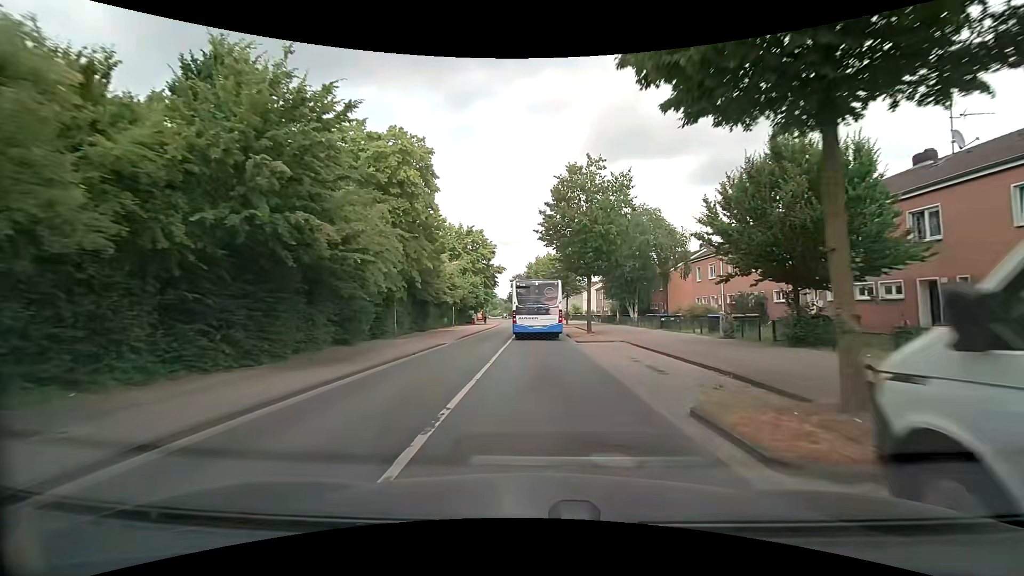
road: tertiary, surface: asphalt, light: Day
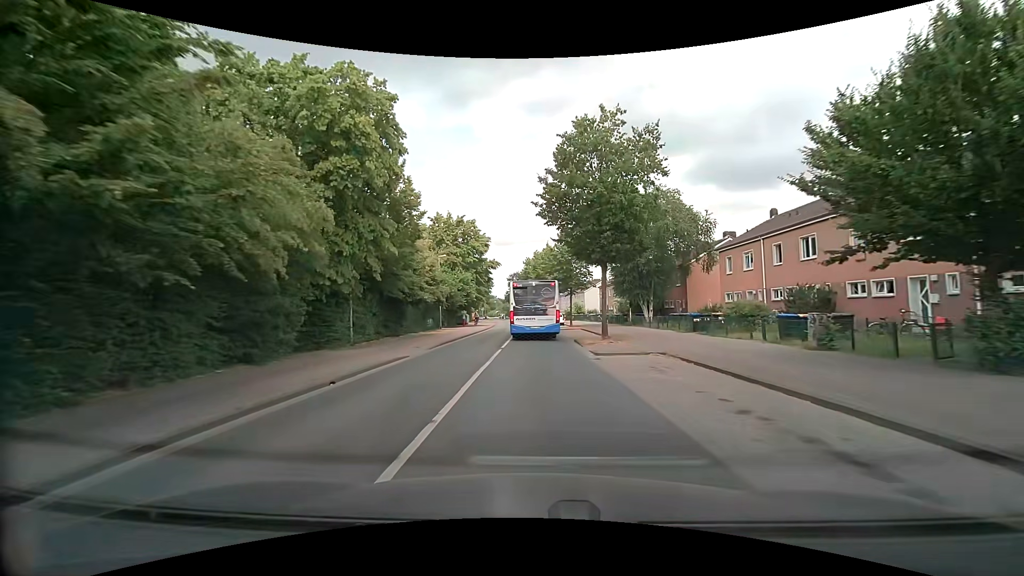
(0.0, +7.5) m; 0°
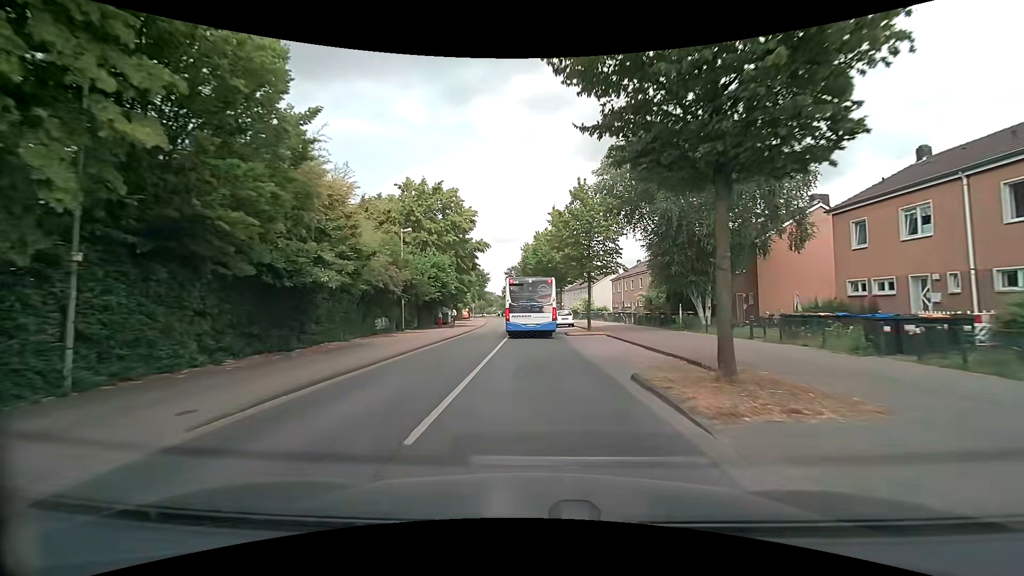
(+0.2, +15.0) m; +1°
